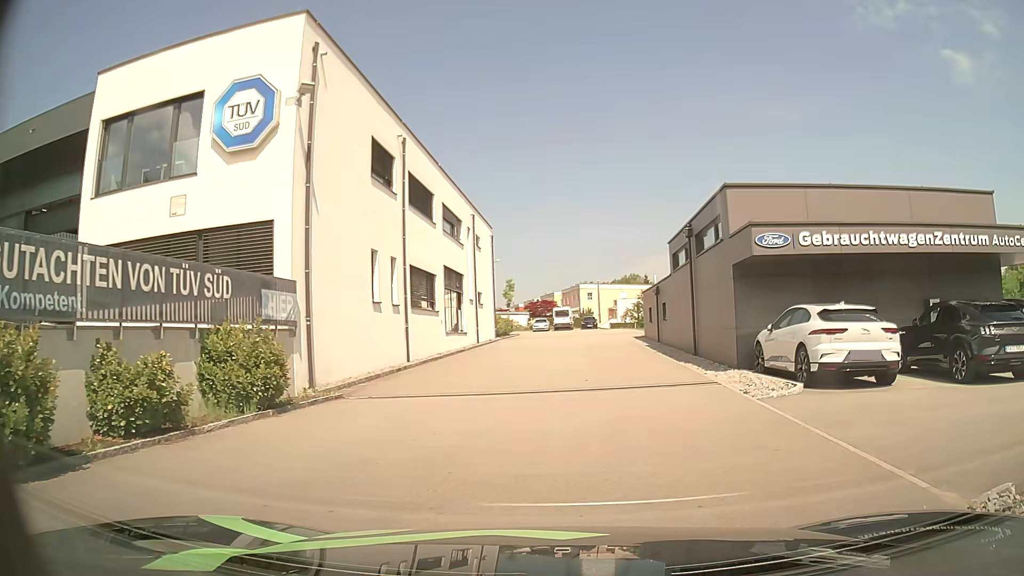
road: residential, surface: asphalt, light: Day
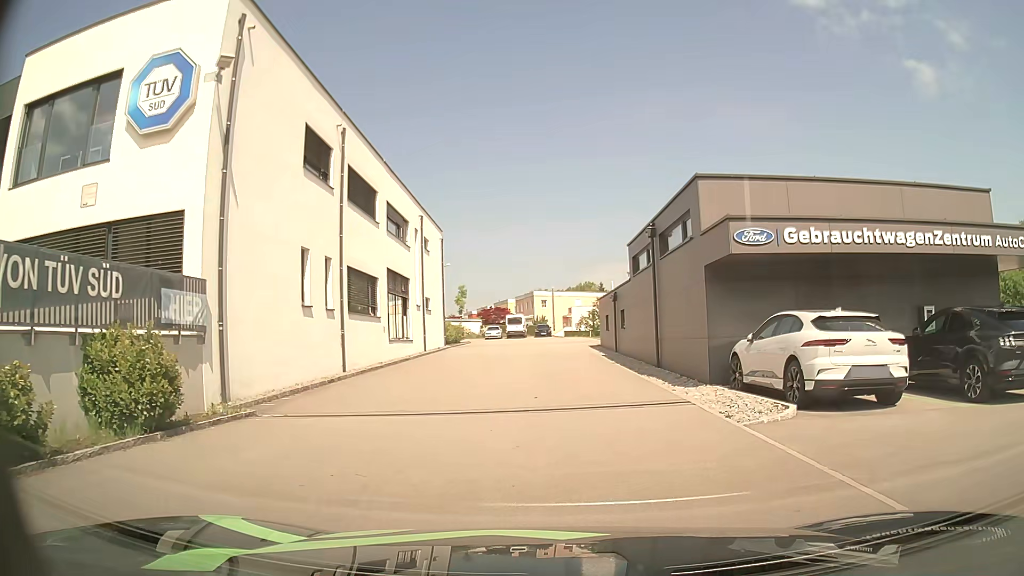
(0.0, +2.1) m; +2°
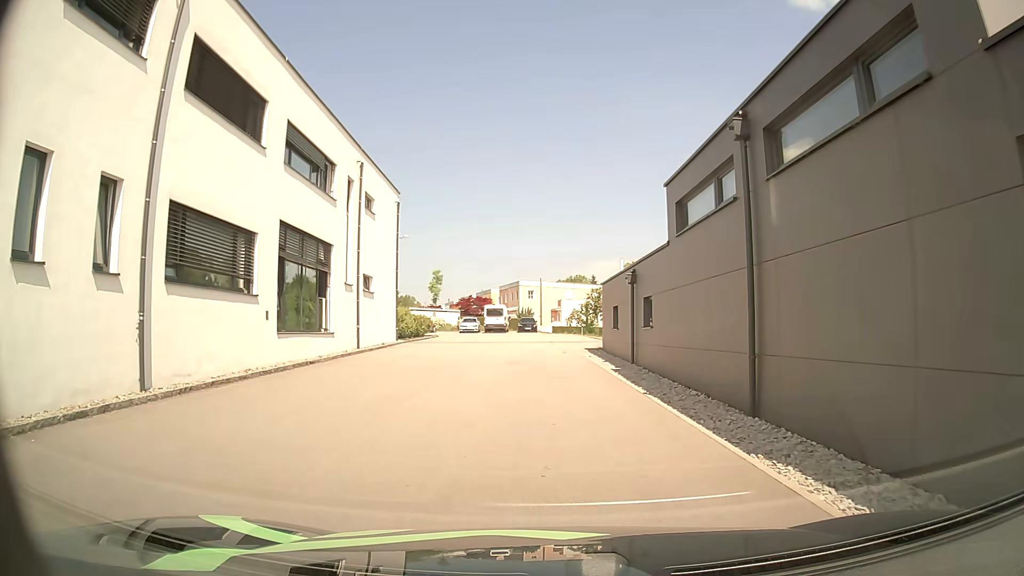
(+0.3, +10.8) m; +1°
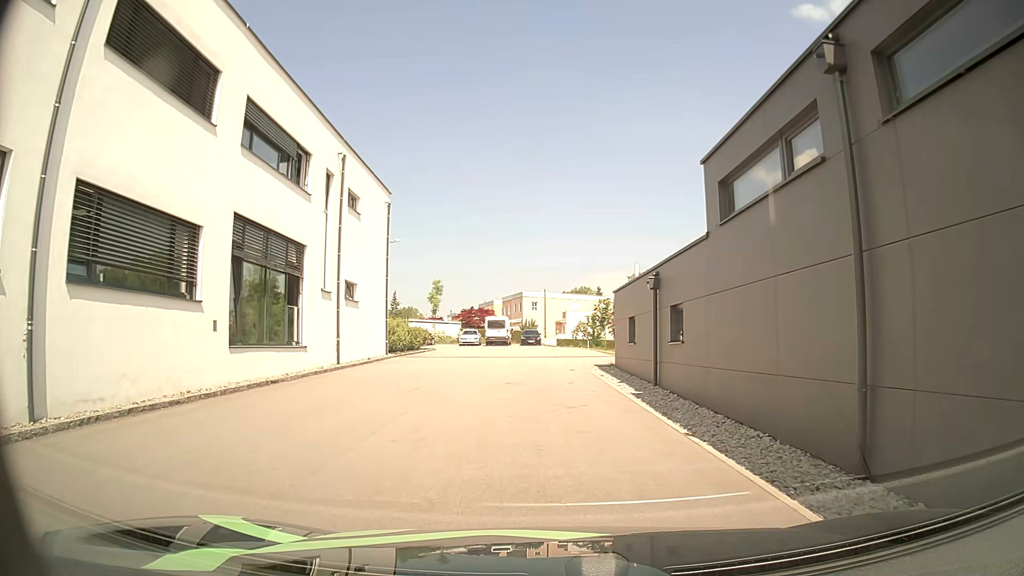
(0.0, +3.2) m; 0°
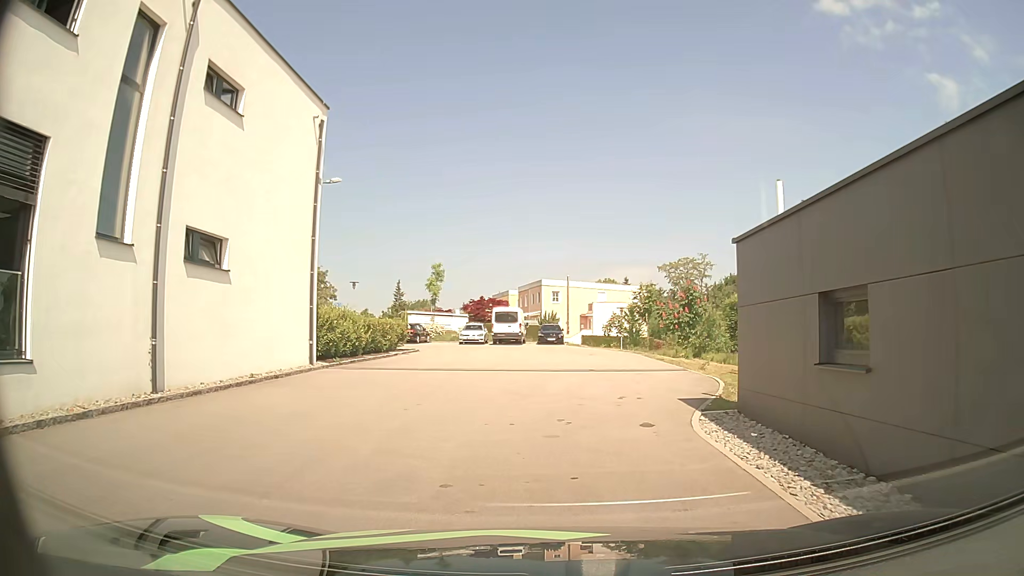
(-0.3, +13.0) m; -2°
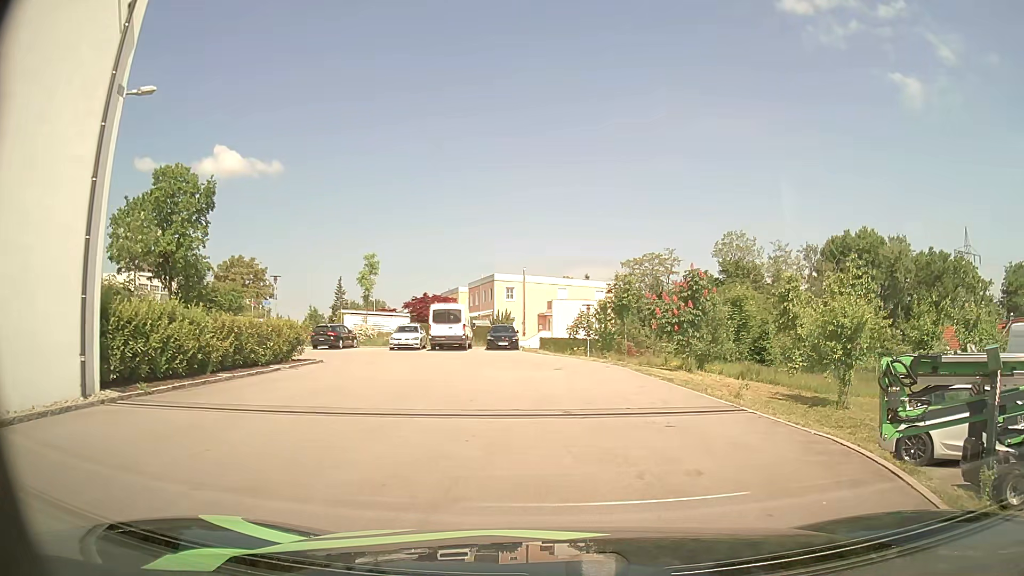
(+0.2, +9.1) m; +4°
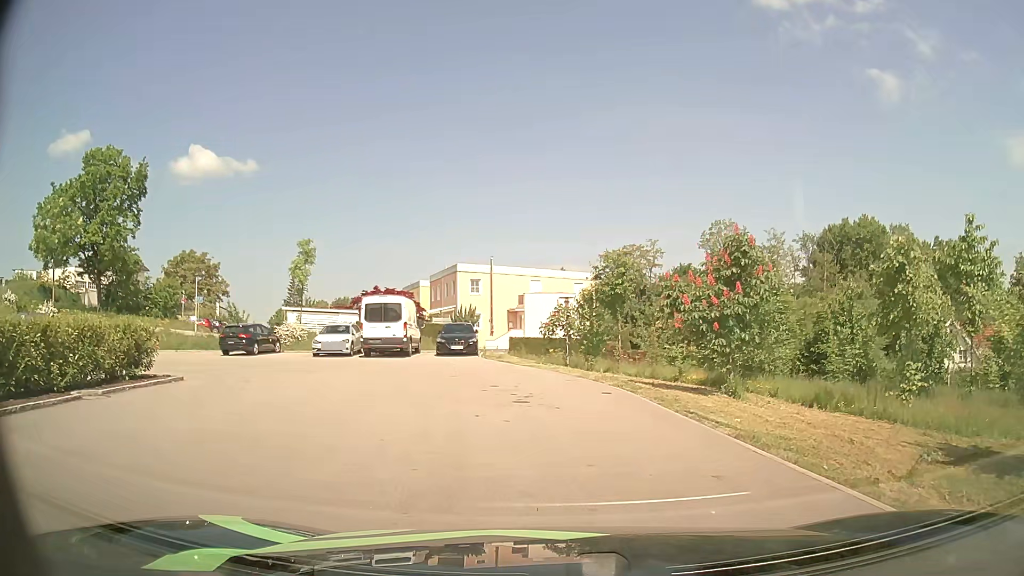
(+0.2, +8.8) m; +2°
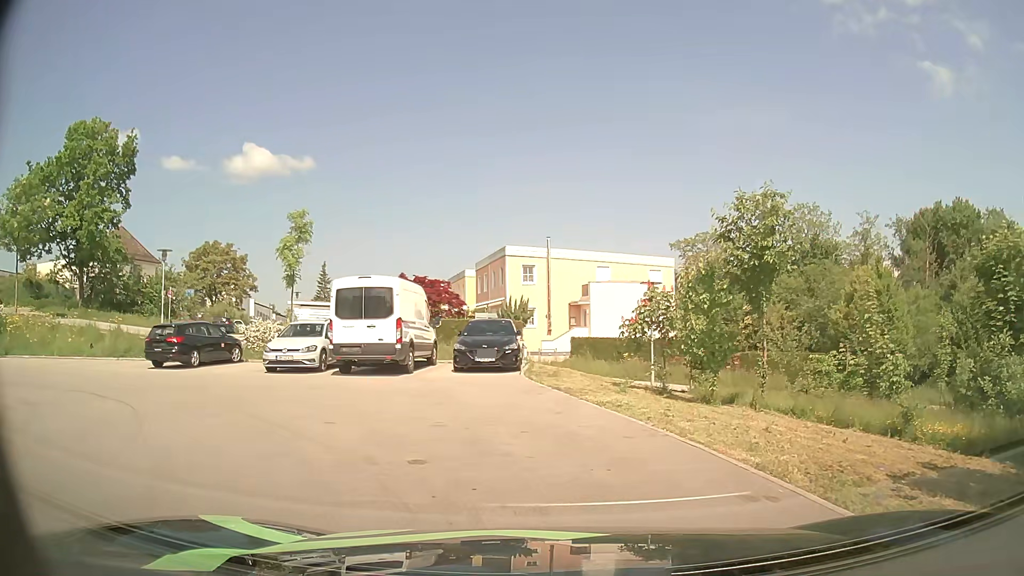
(-0.5, +10.8) m; -6°
(-2, +10) (-9, +16) (-19, +16) (-24, +8) (-28, -2) (-30, -11) (-31, -21) (-31, -31) (-30, -41) (-29, -51) m
